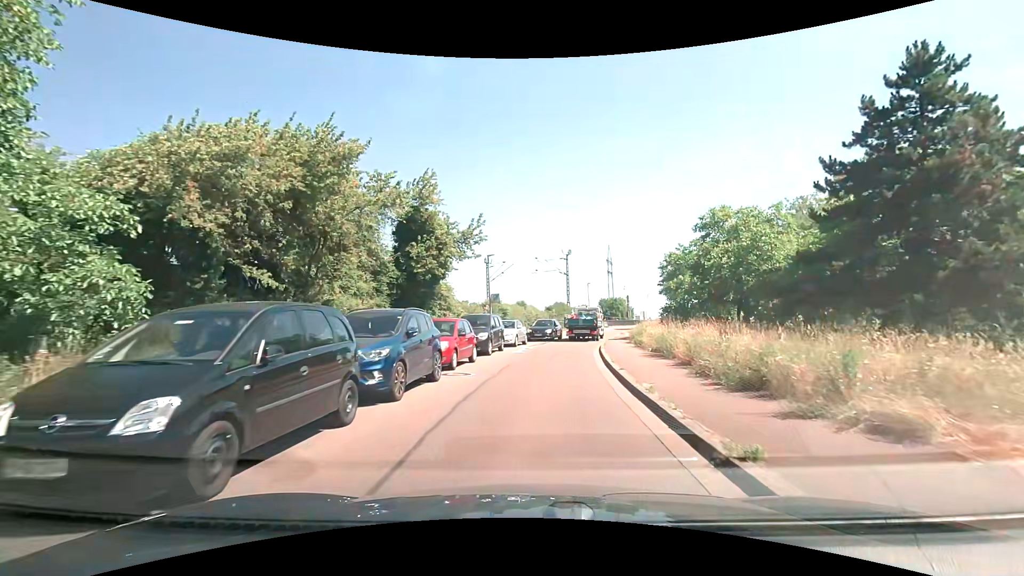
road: unclassified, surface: asphalt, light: Day
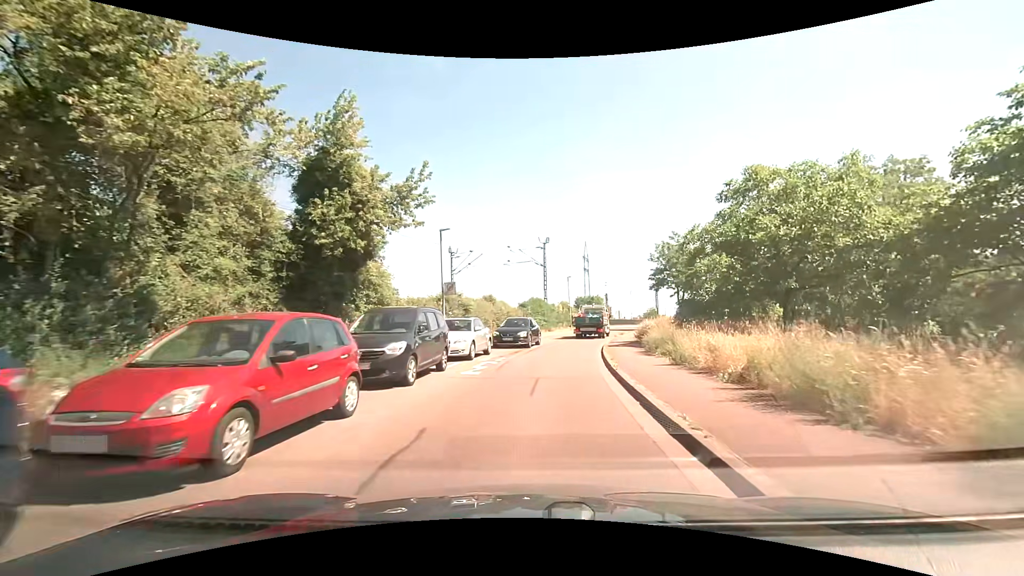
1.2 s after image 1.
(+0.3, +9.5) m; +3°
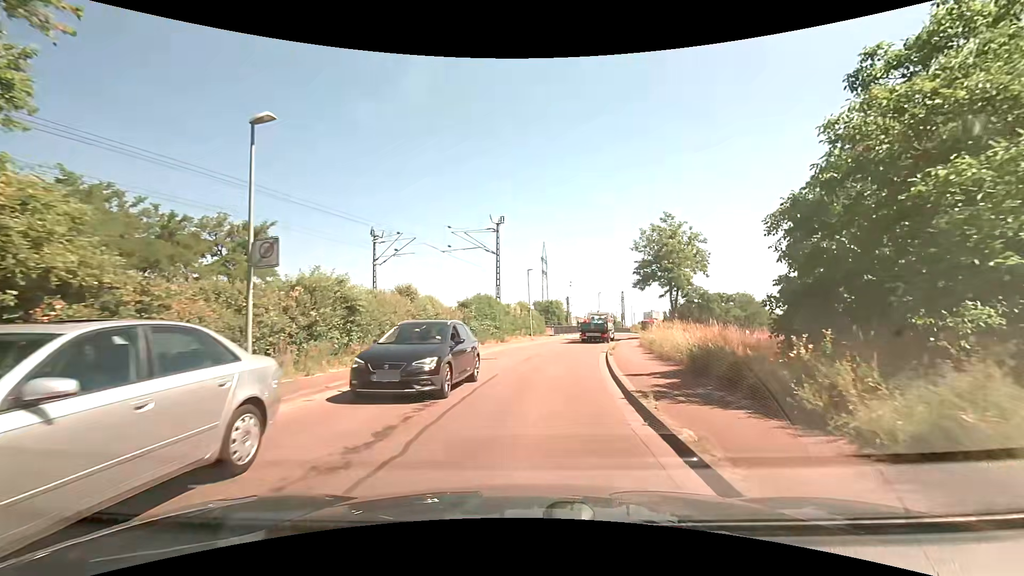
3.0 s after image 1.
(+0.7, +14.2) m; +6°
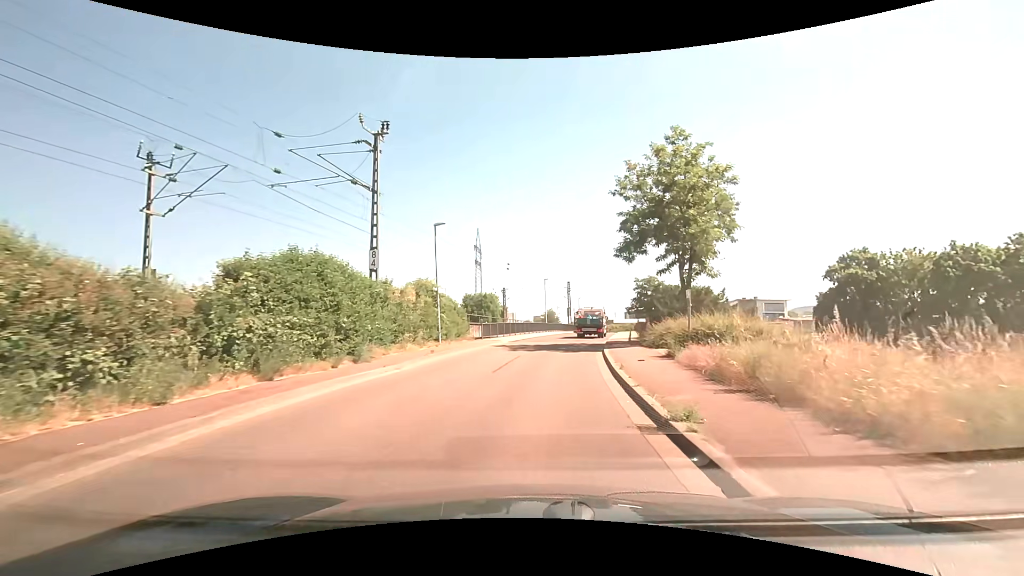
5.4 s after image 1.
(+1.2, +19.1) m; +7°
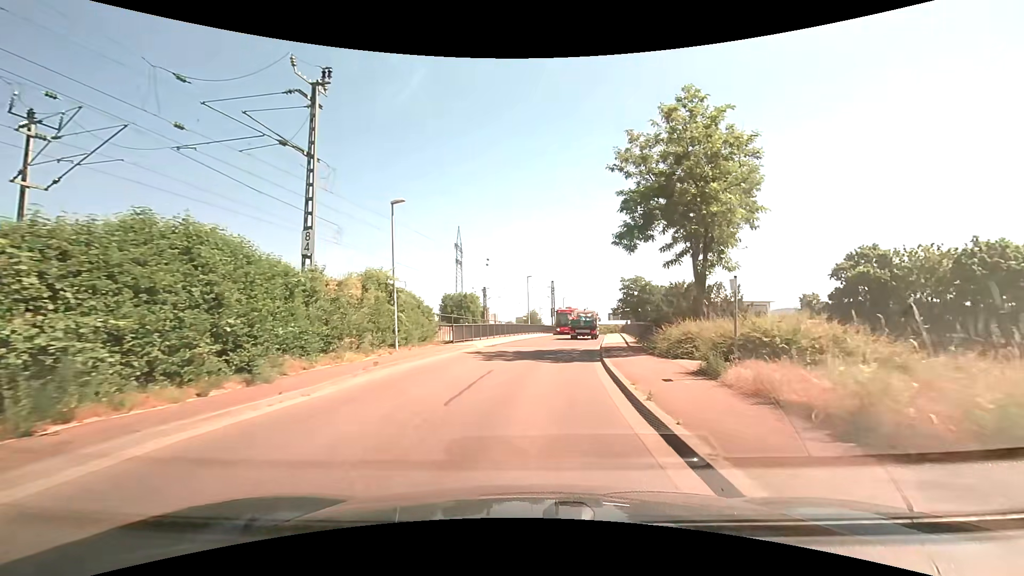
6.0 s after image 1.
(+0.1, +4.8) m; +2°
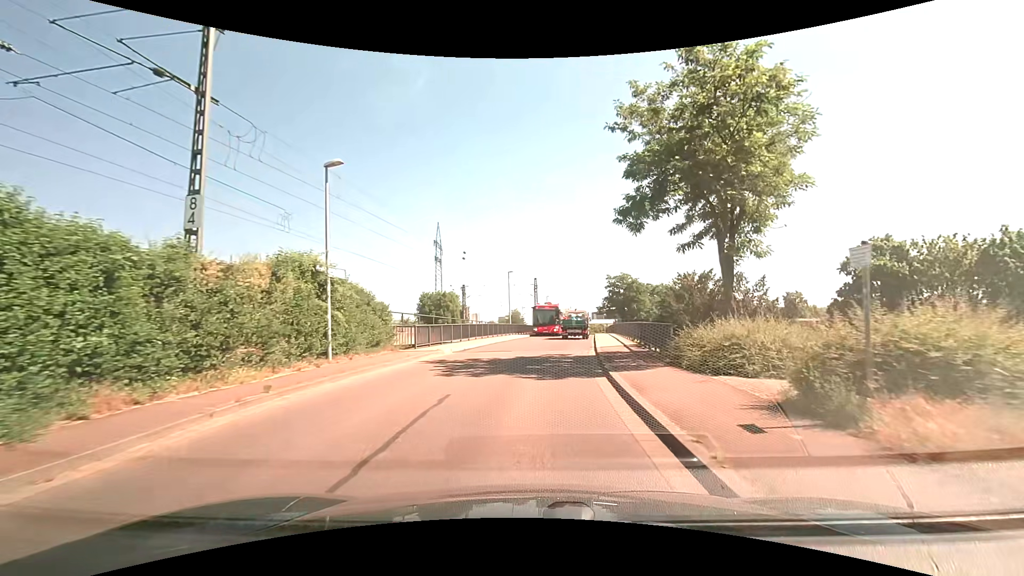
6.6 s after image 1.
(+0.1, +4.7) m; +2°
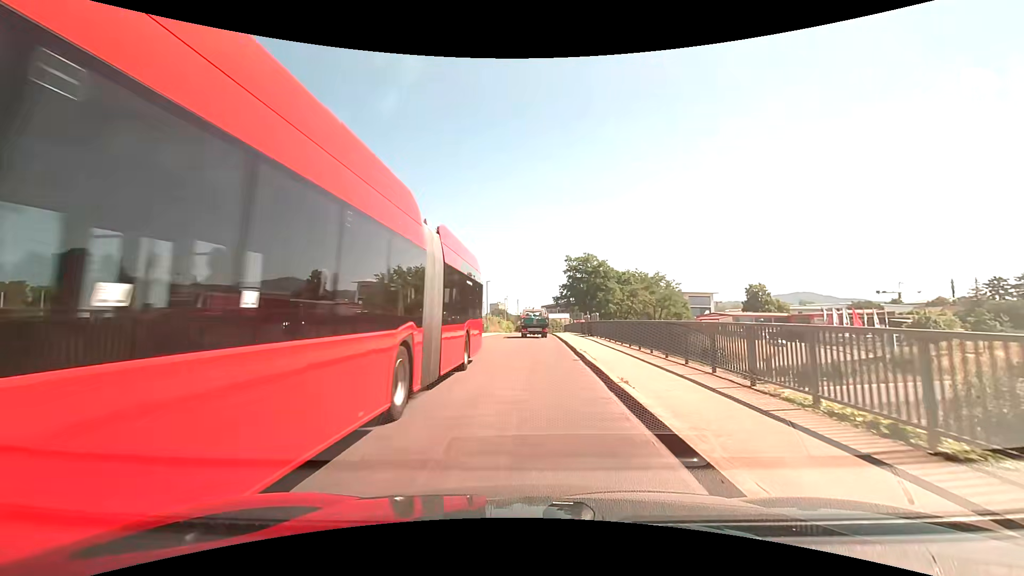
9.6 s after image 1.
(+1.4, +23.0) m; +6°
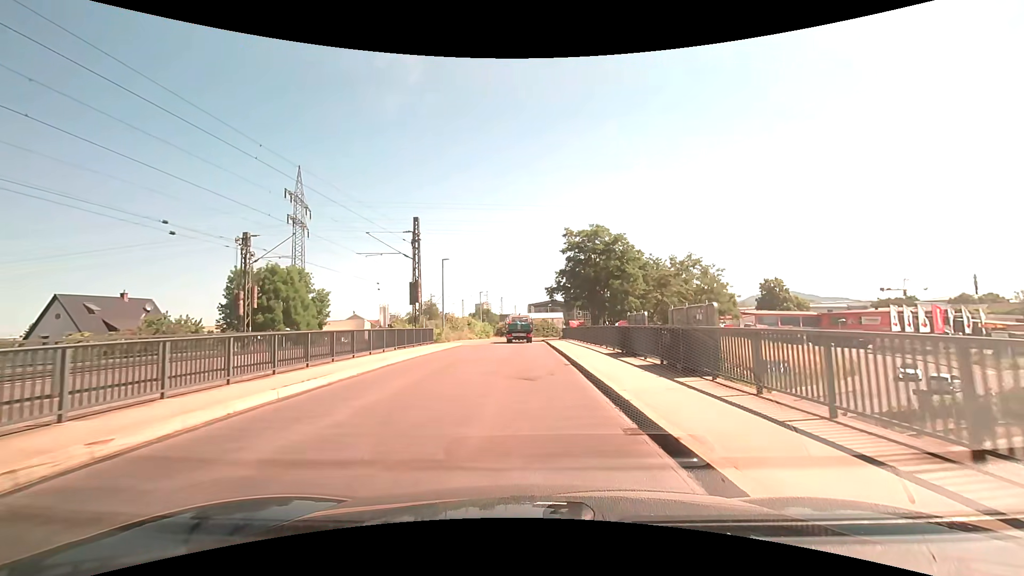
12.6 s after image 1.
(+0.5, +22.7) m; +2°
(0, +10) (0, +20) (0, +30) (0, +40) (0, +50) (0, +60) (+2, +70) (+5, +79) (+10, +88) (+18, +94) m
